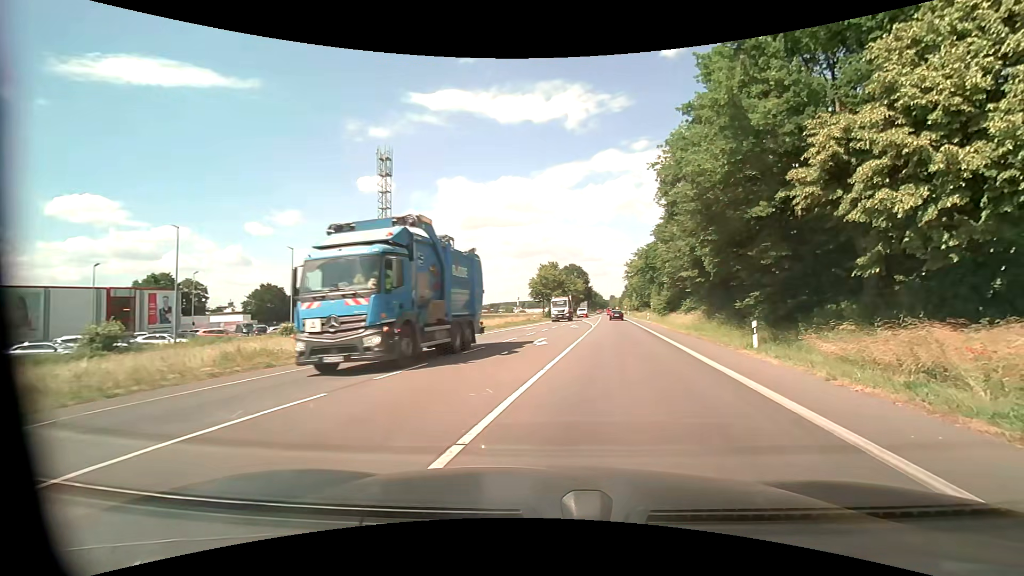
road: primary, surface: asphalt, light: Day
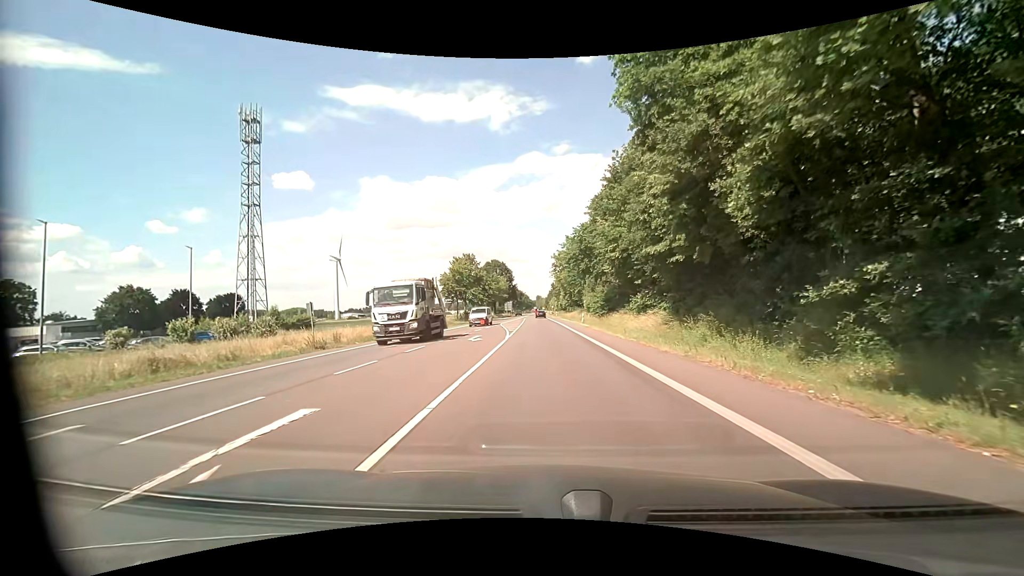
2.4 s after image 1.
(+2.1, +16.8) m; +8°
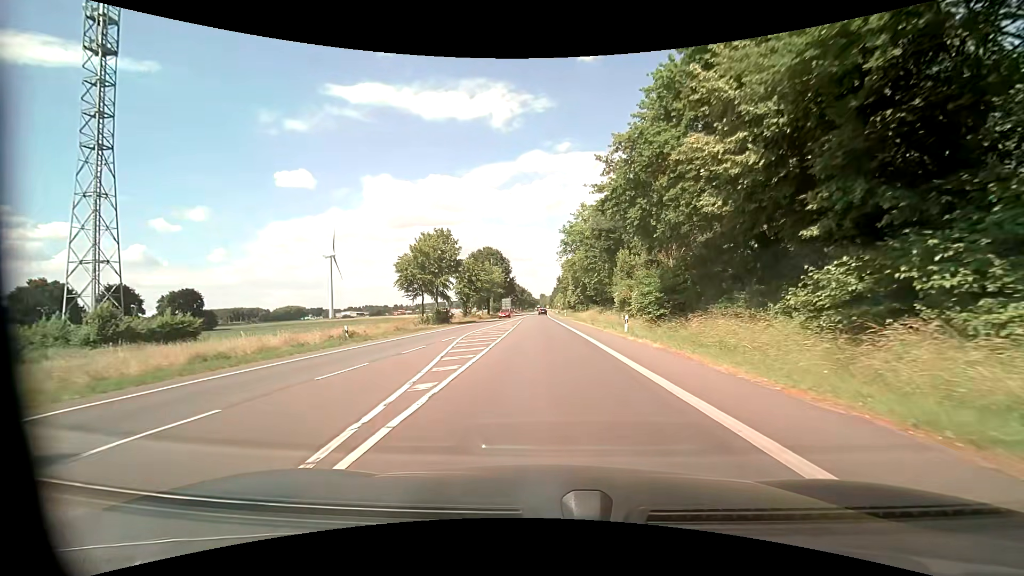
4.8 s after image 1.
(-0.1, +26.4) m; 0°
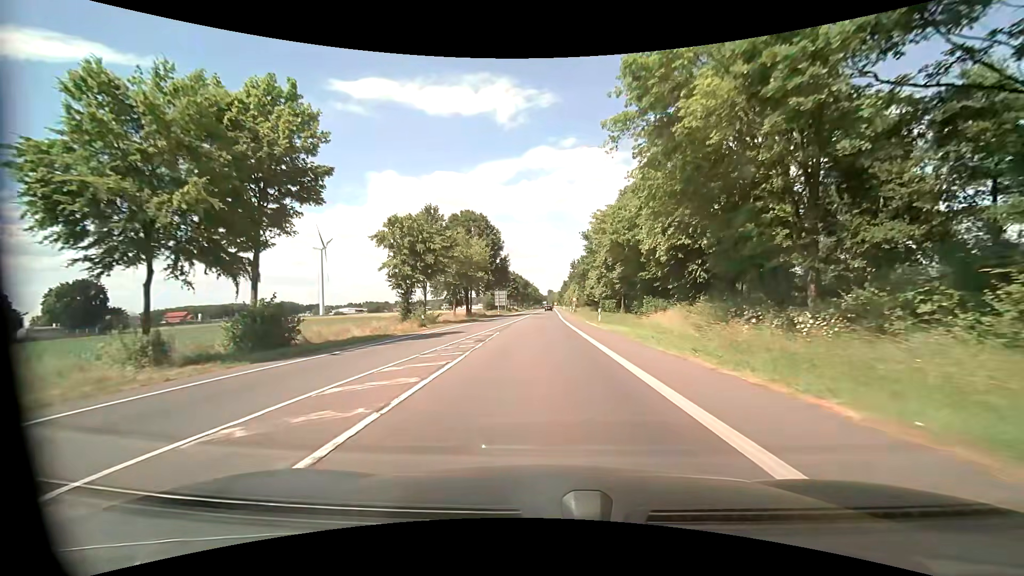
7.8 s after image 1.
(-0.2, +40.2) m; -1°
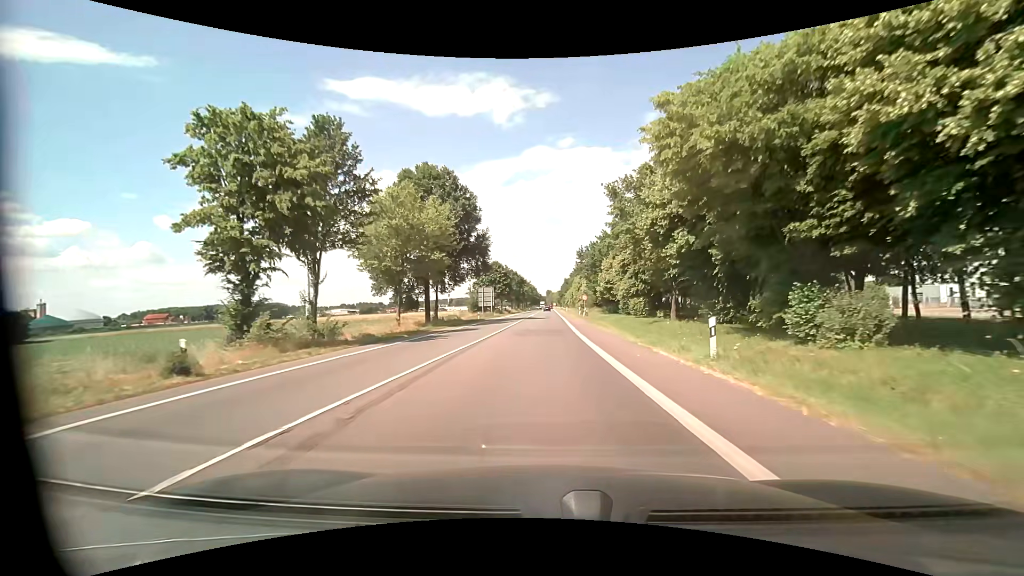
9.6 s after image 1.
(0.0, +24.6) m; 0°
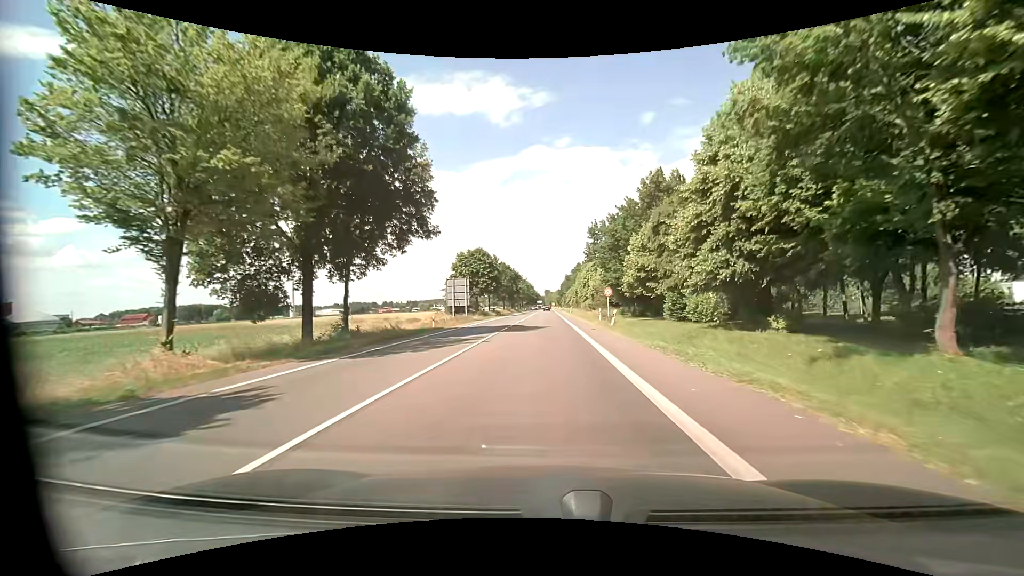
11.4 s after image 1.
(0.0, +24.9) m; -1°
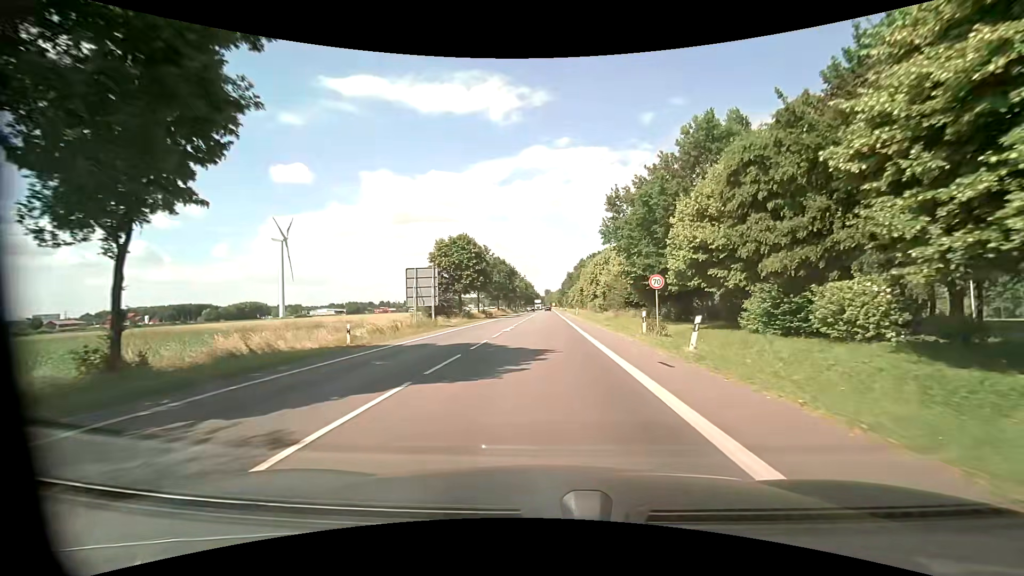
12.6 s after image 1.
(+0.3, +16.5) m; +1°
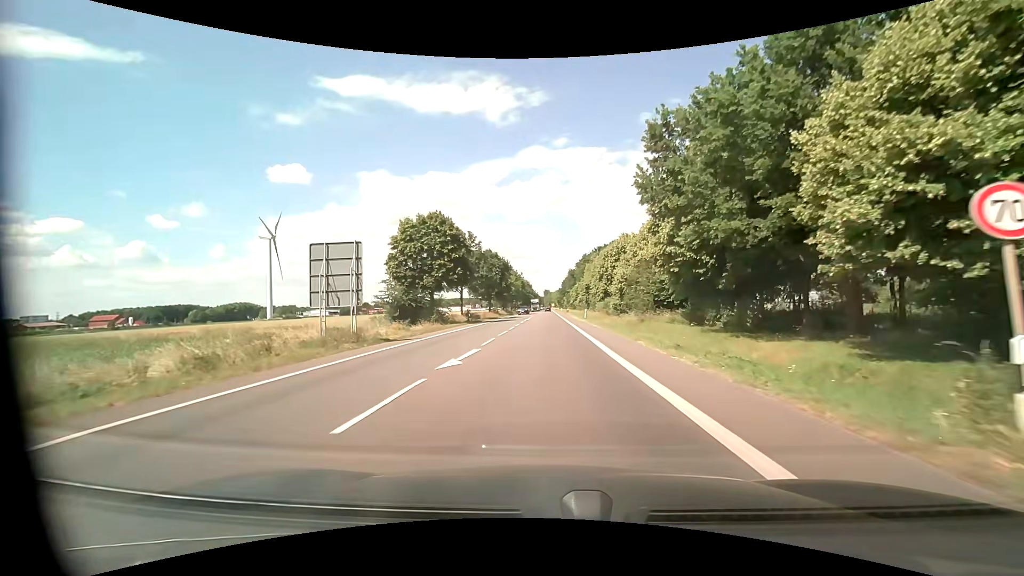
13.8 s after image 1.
(-0.1, +16.4) m; 0°
(0, +10) (0, +20) (0, +30) (0, +40) (+1, +50) (+1, +60) (+1, +70) (+1, +80) (+1, +90) (+1, +100) m
